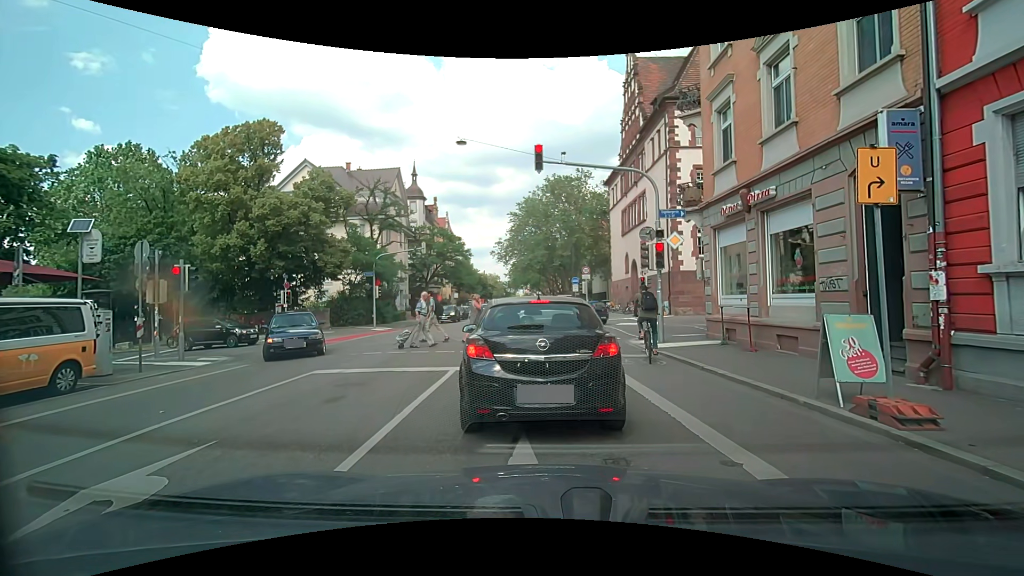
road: secondary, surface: asphalt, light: Day
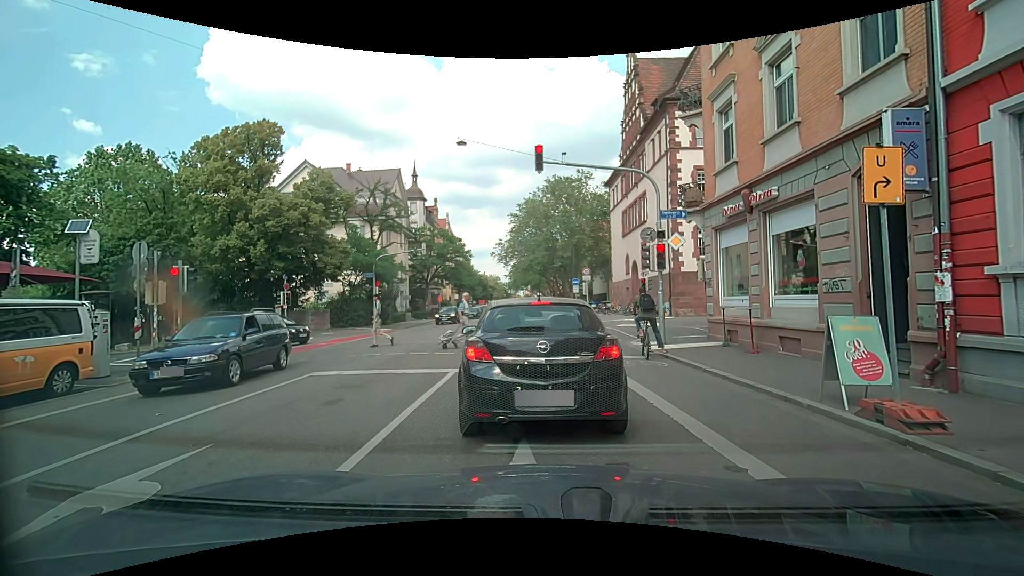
(0.0, +0.2) m; 0°
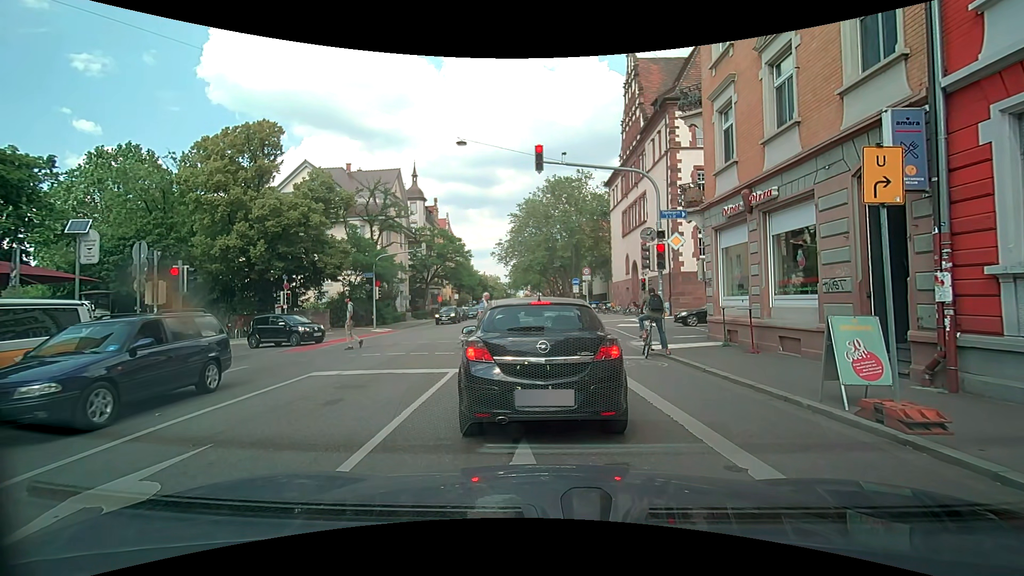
(0.0, 0.0) m; 0°
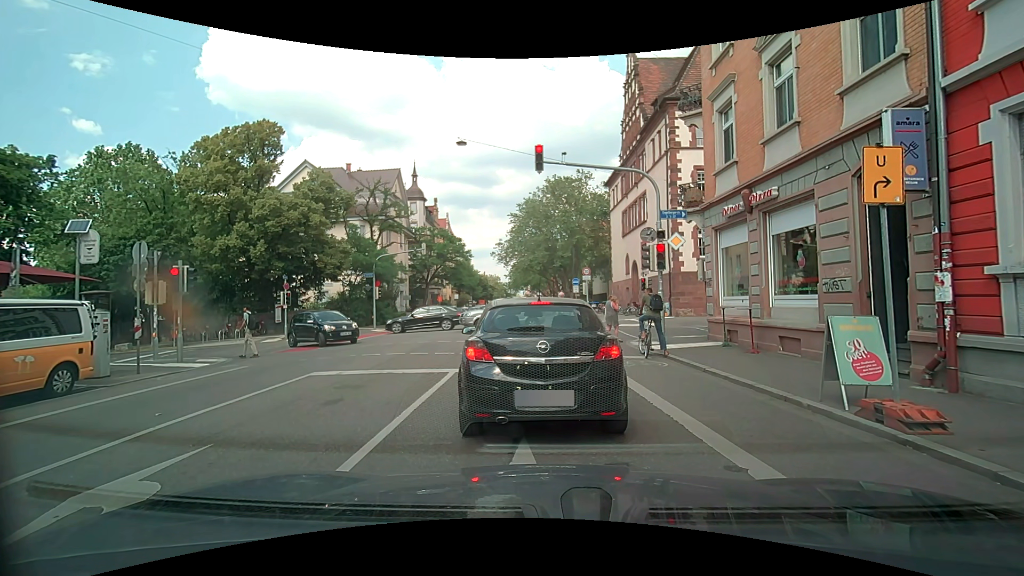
(0.0, 0.0) m; 0°
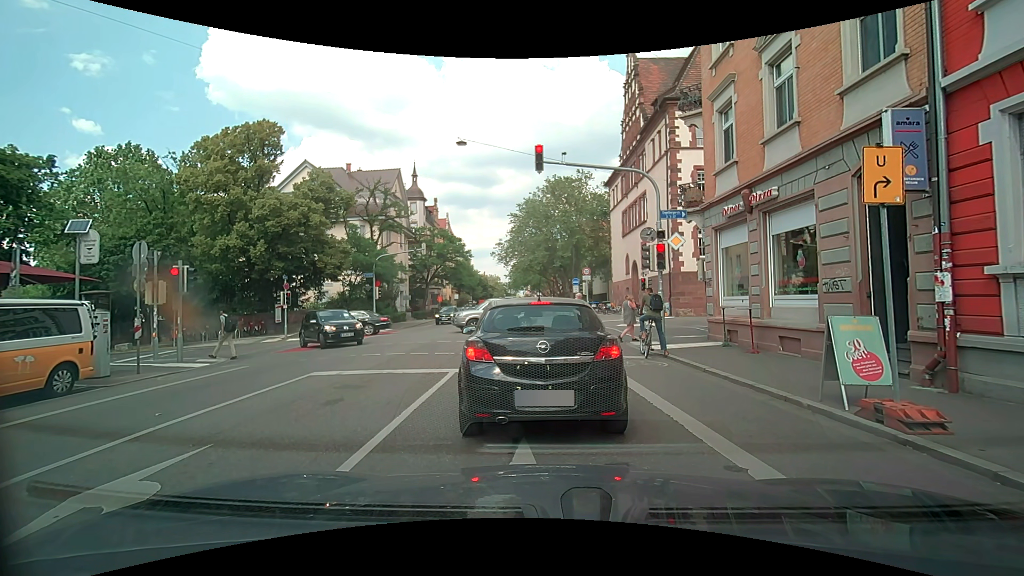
(0.0, 0.0) m; 0°
